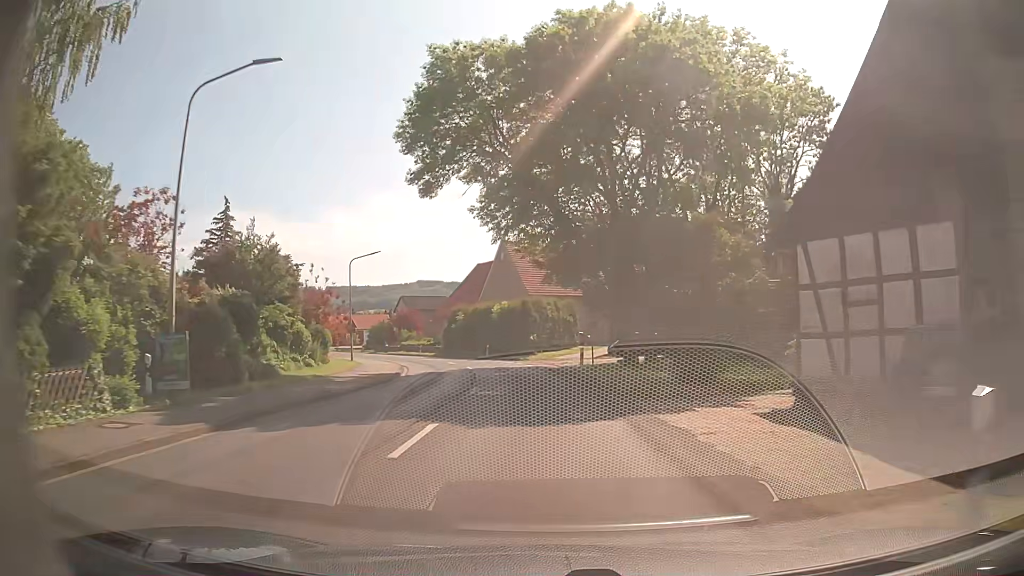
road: secondary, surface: asphalt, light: Day
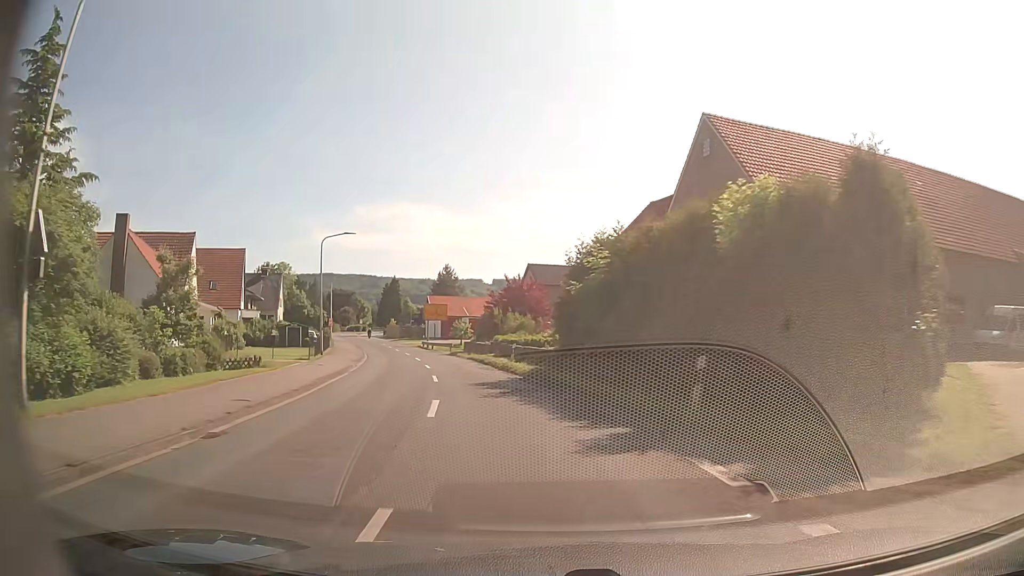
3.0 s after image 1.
(-3.6, +40.6) m; -14°
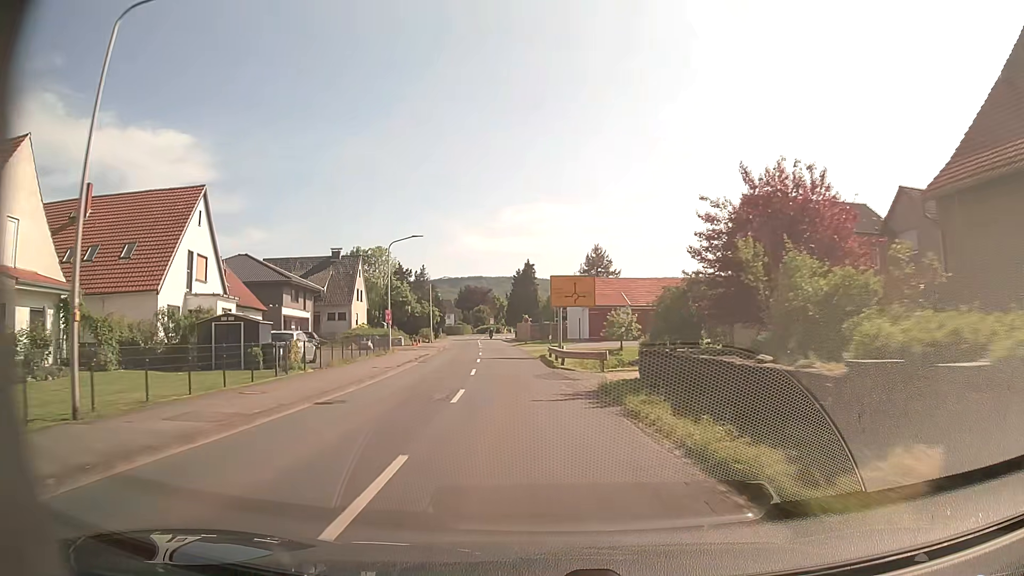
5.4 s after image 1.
(-4.4, +33.5) m; -14°
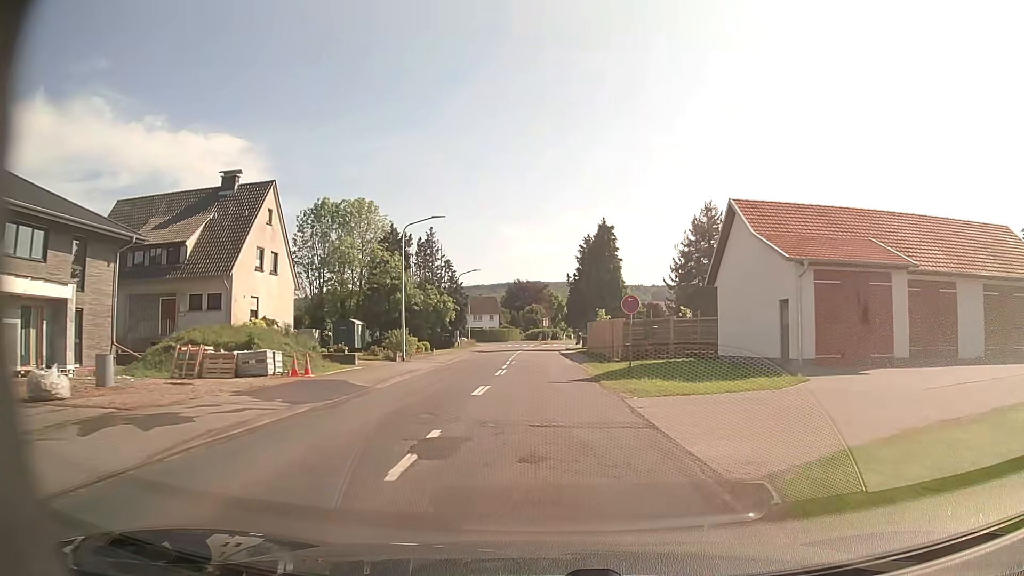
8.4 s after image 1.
(-2.6, +43.2) m; -5°
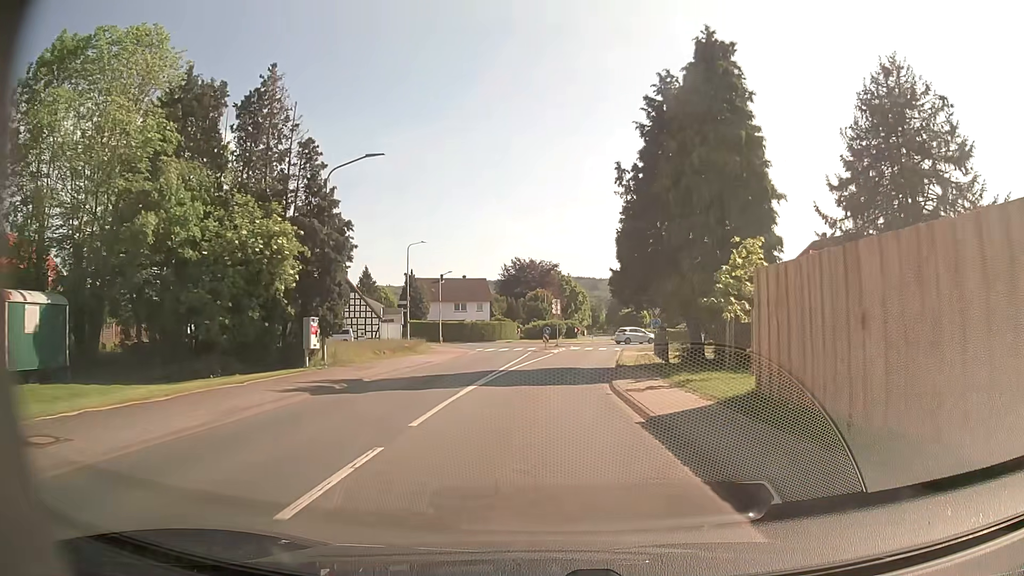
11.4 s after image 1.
(-0.1, +41.9) m; -1°
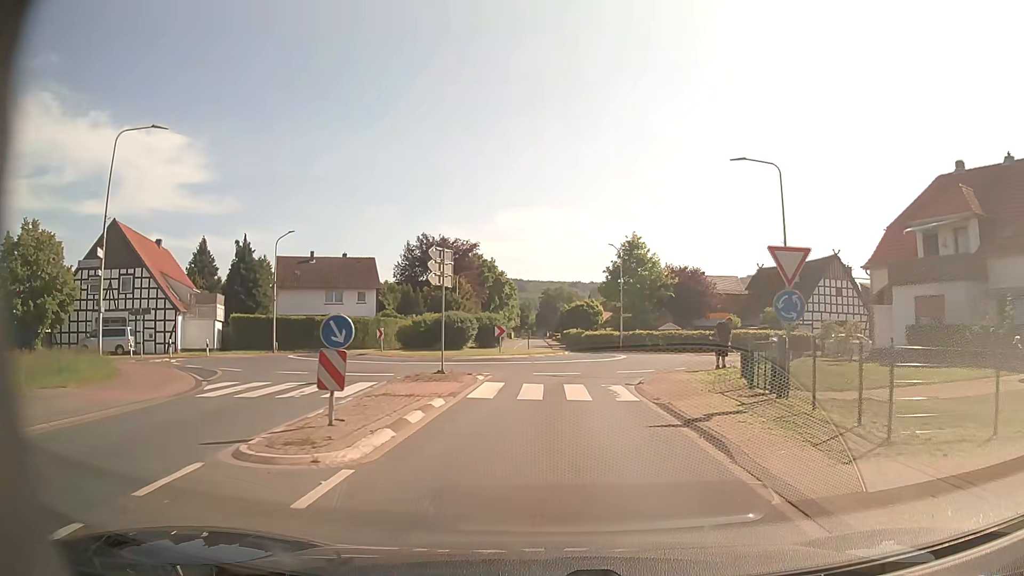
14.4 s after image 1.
(+1.5, +33.3) m; +6°
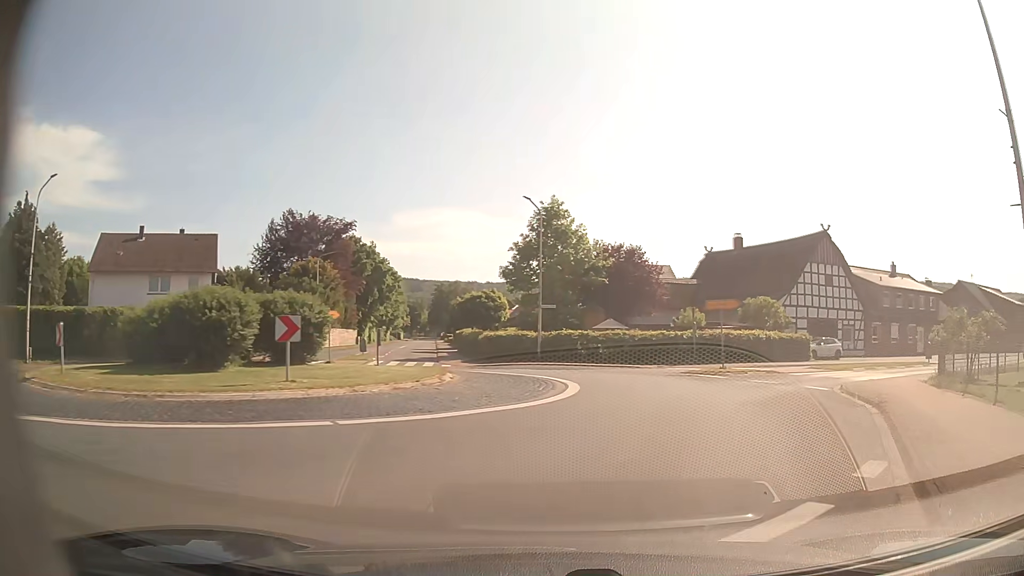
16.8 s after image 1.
(+0.6, +19.1) m; +8°
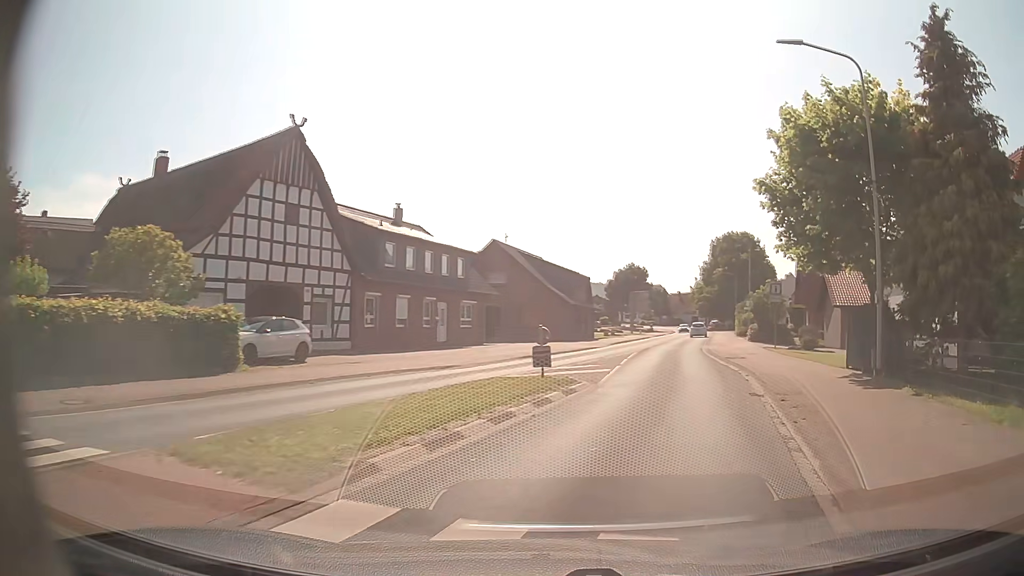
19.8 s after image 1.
(+9.3, +22.6) m; +45°
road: primary
(+1, +10) (+4, +20) (+6, +29) (+8, +39) (+11, +49) (+14, +58) (+16, +68) (+19, +78) (+22, +87) (+24, +97) m
